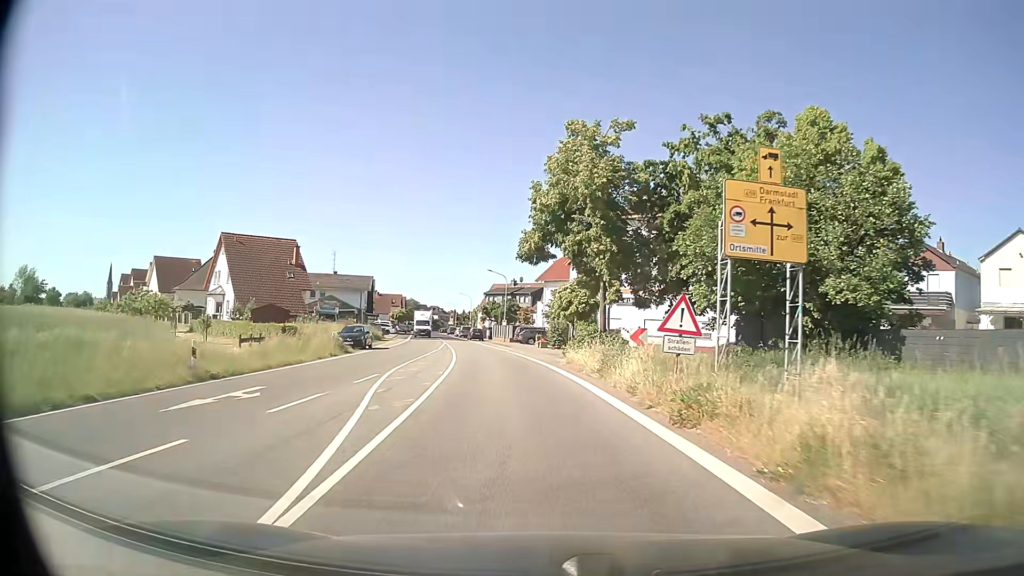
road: secondary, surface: asphalt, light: Day
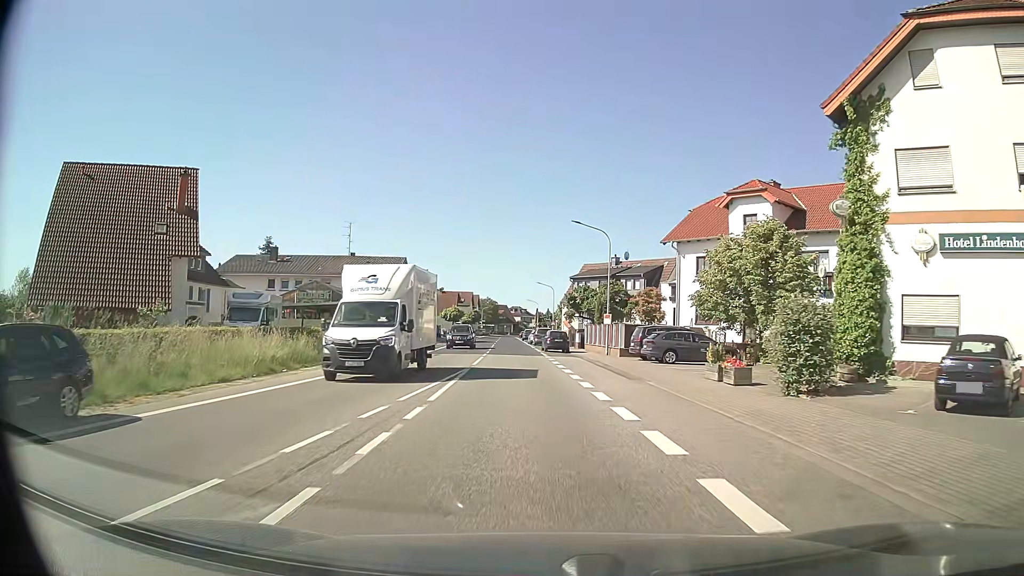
(-2.6, +35.0) m; -7°
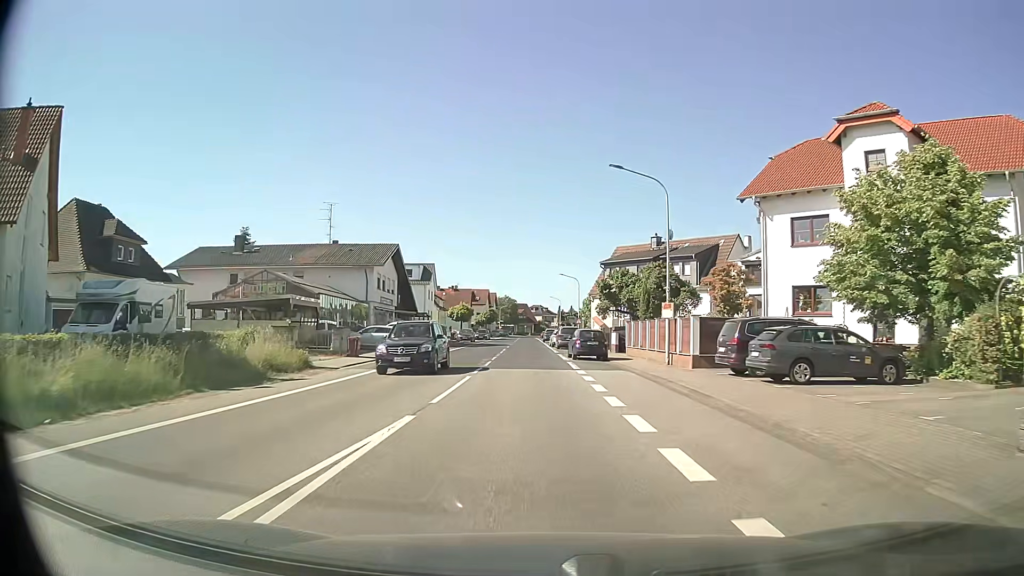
(-0.2, +13.6) m; -2°
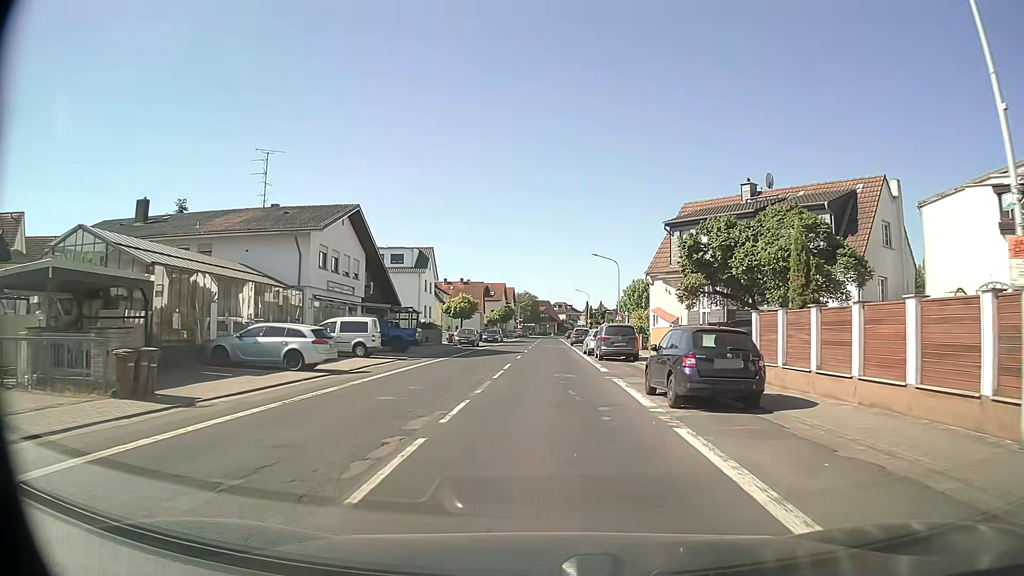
(-0.6, +19.9) m; -2°
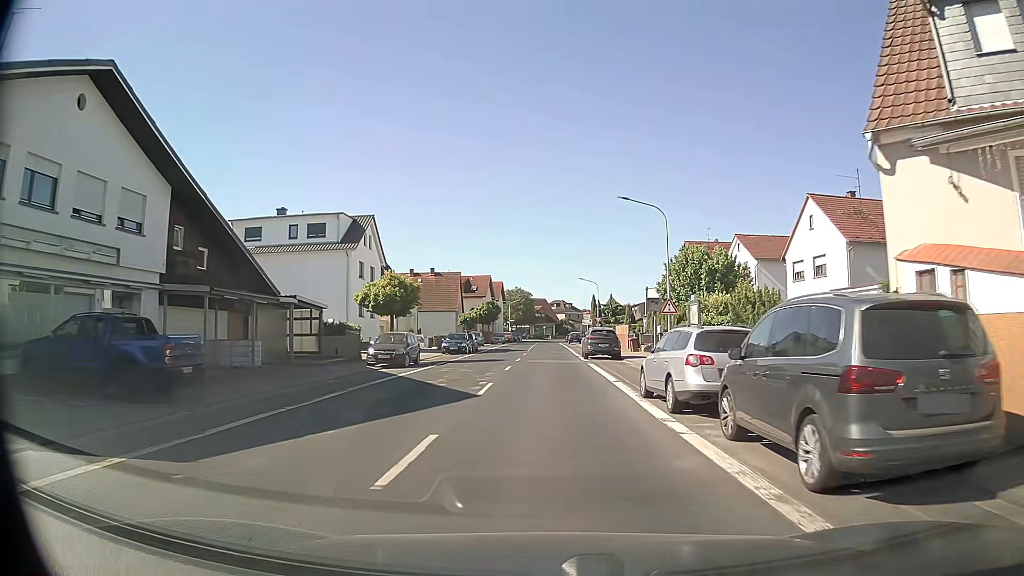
(+0.1, +25.7) m; 0°
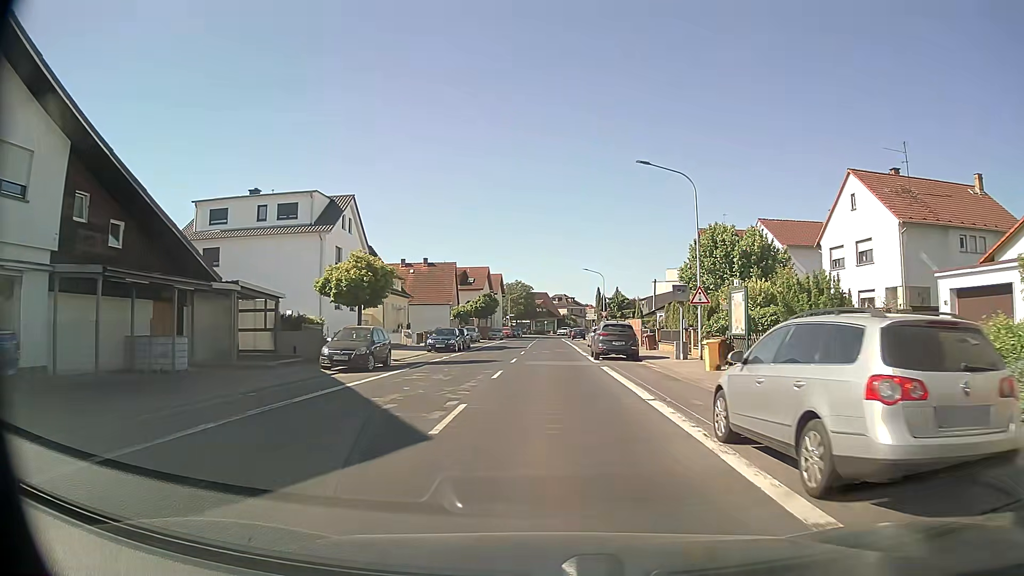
(0.0, +6.3) m; 0°
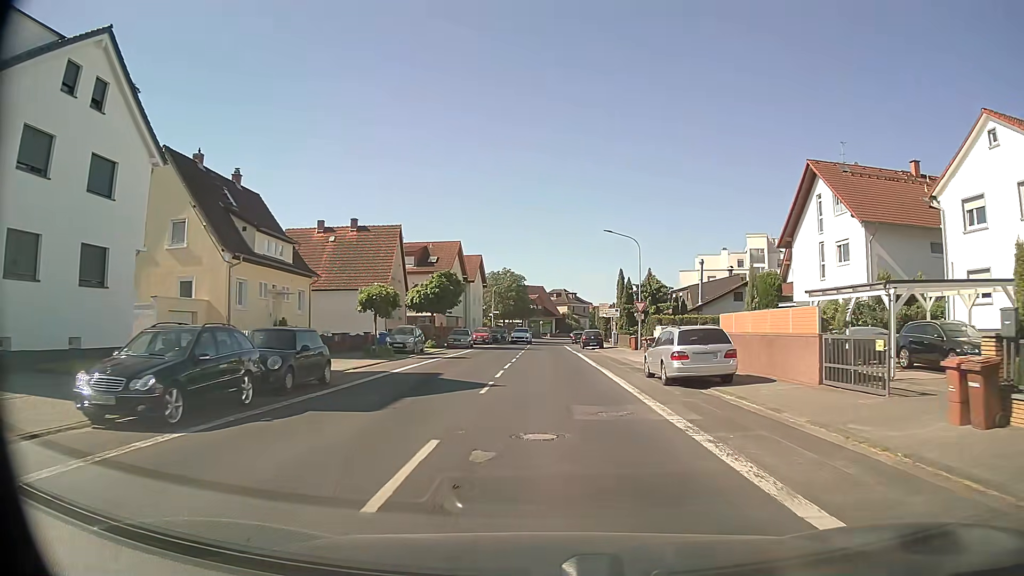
(+0.1, +30.5) m; +1°
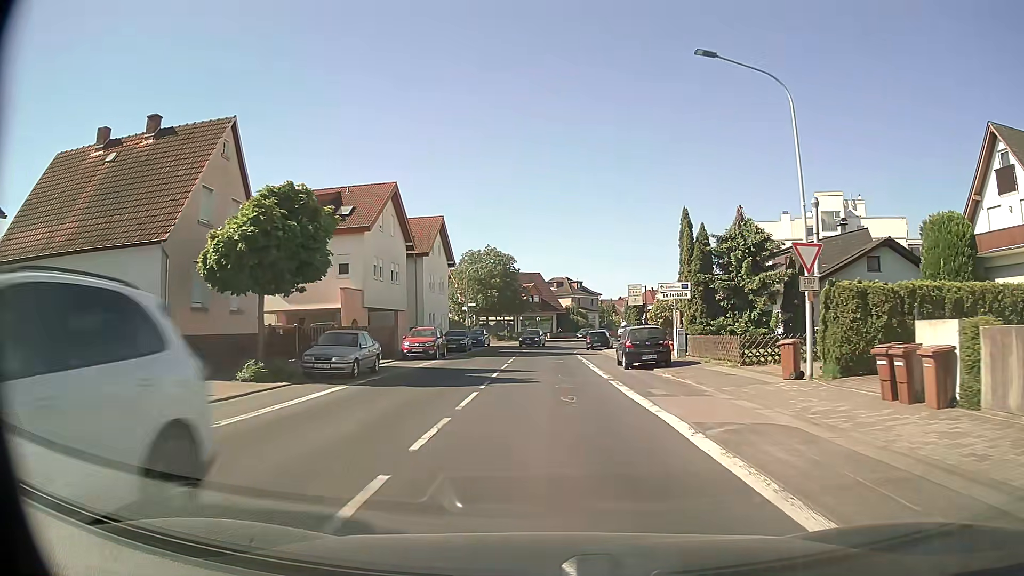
(-0.1, +29.1) m; 0°
(0, +10) (0, +20) (0, +30) (0, +40) (0, +50) (+1, +60) (+3, +70) (+6, +79) (+11, +88) (+16, +96) m
